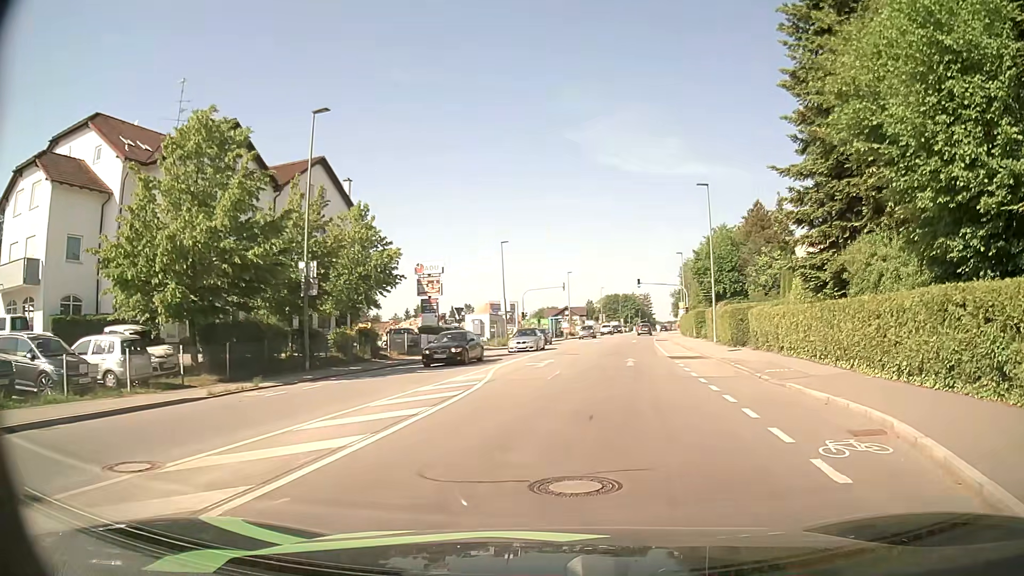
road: tertiary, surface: asphalt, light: Day
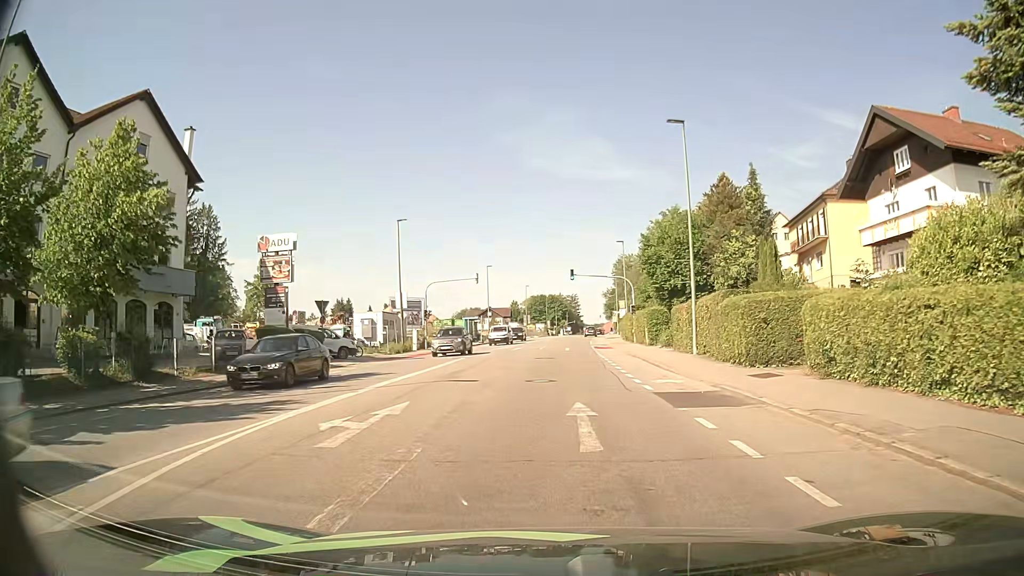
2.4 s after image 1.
(+1.0, +15.1) m; +5°
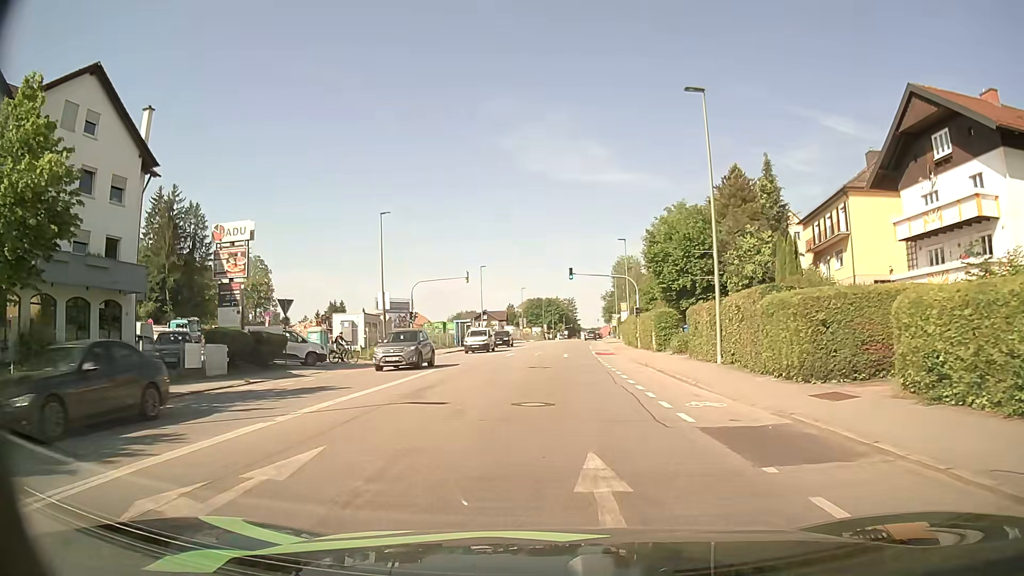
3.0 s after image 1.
(0.0, +4.7) m; +1°
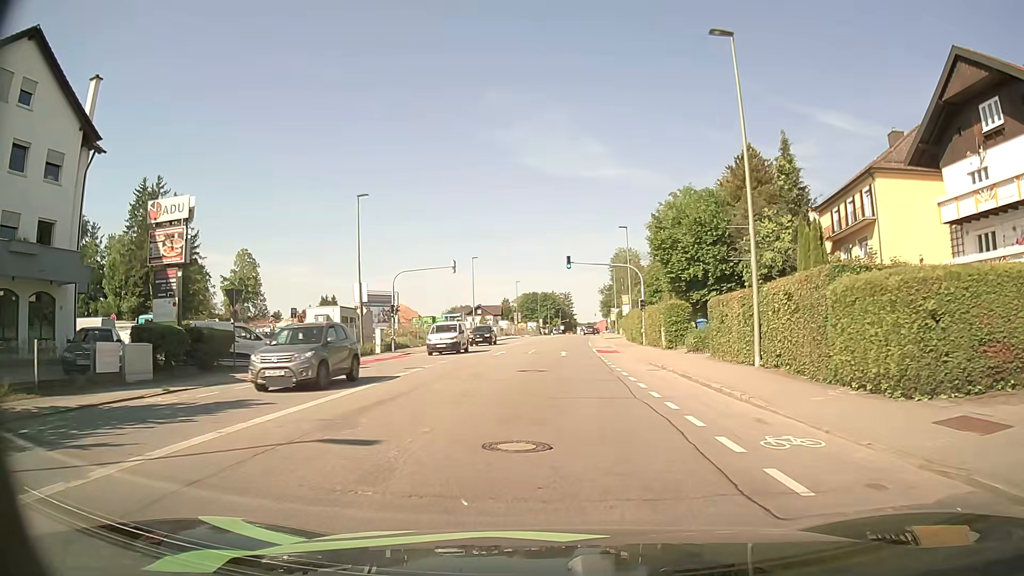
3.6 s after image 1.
(0.0, +5.0) m; 0°
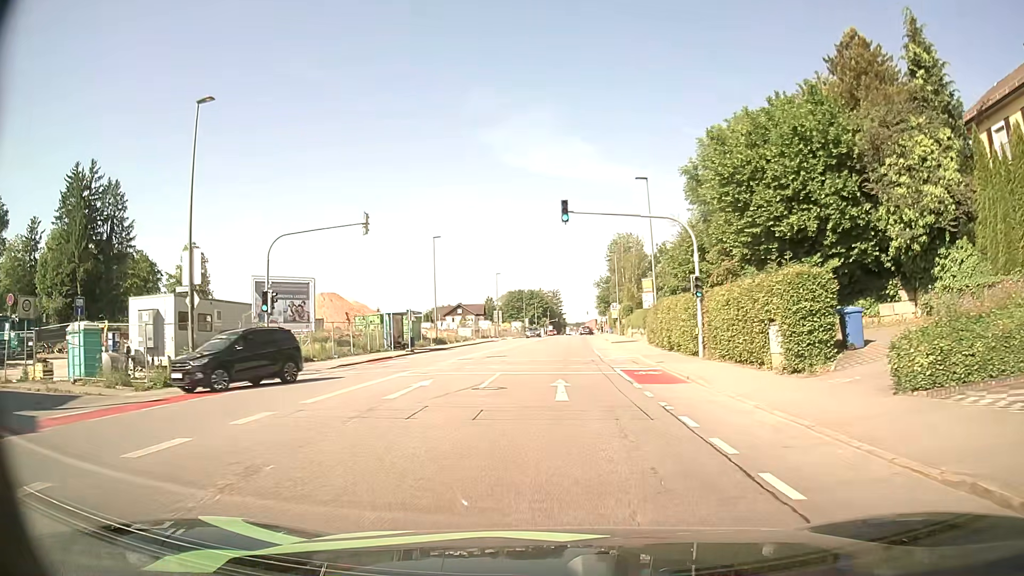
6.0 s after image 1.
(+0.2, +20.3) m; +1°
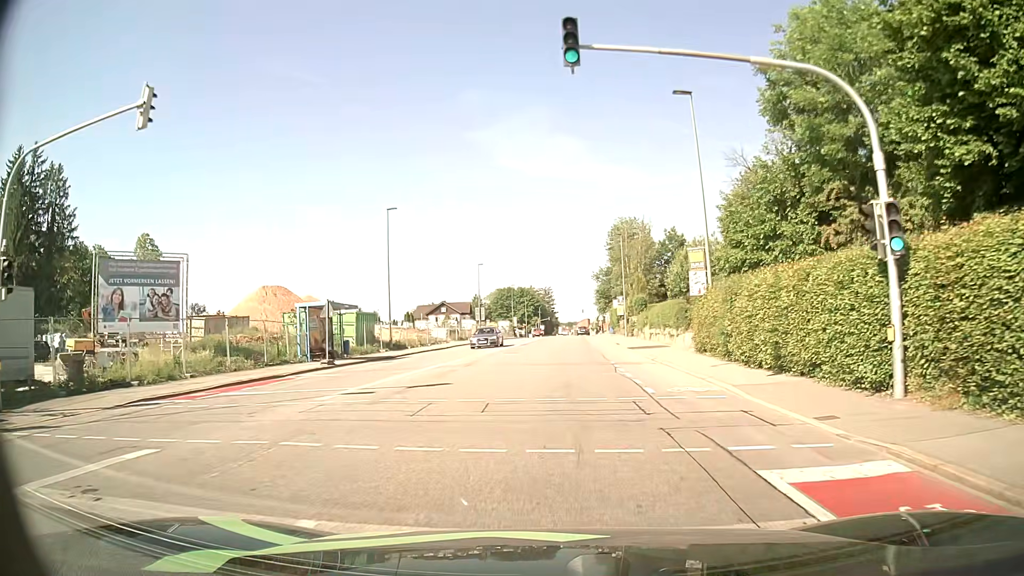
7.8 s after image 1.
(0.0, +15.7) m; 0°
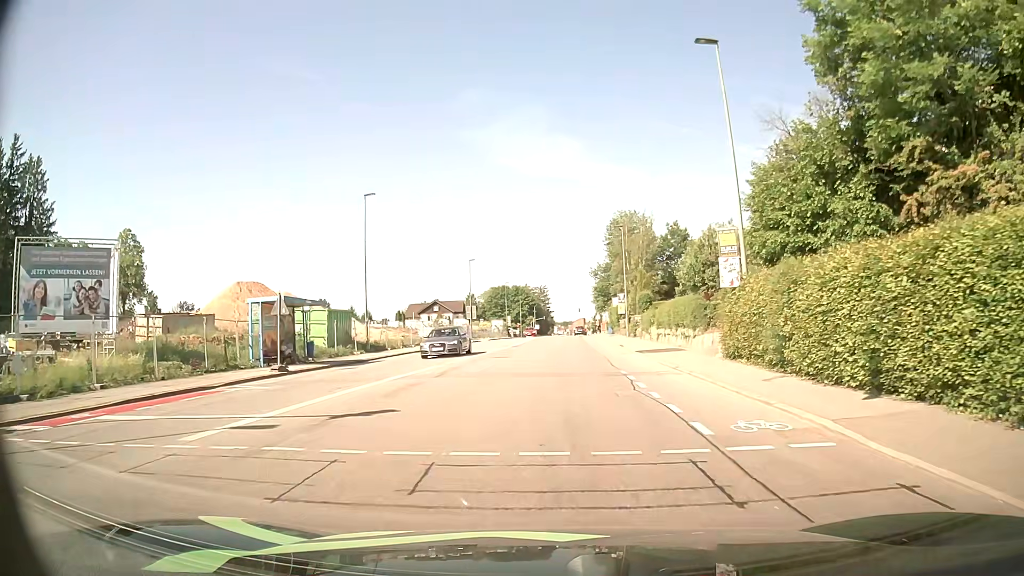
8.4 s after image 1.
(0.0, +5.1) m; +1°
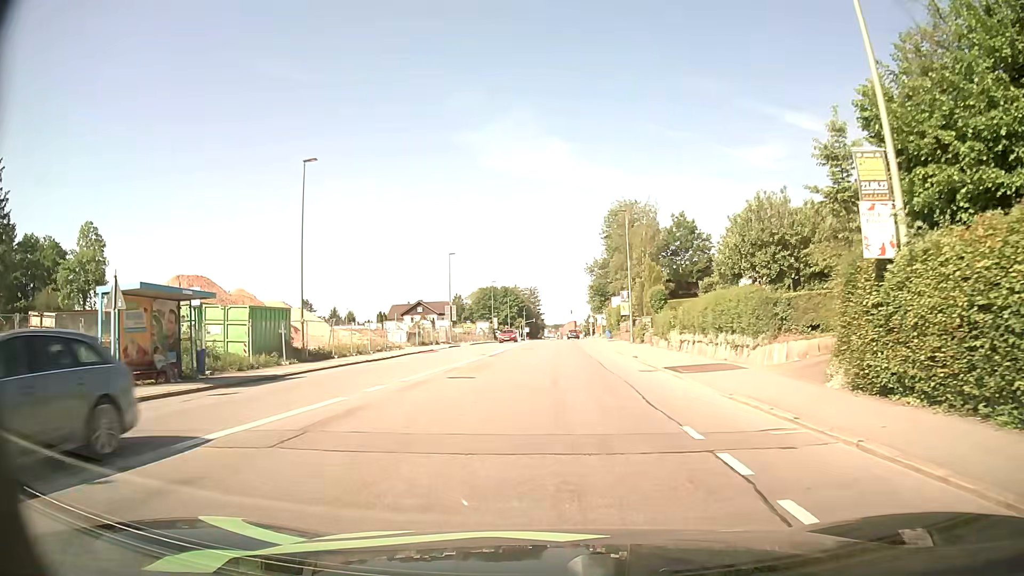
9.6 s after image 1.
(+0.1, +10.1) m; +1°
(0, +10) (+1, +20) (+2, +30) (+2, +40) (+3, +50) (+3, +60) (+3, +70) (+3, +80) (+4, +90) (+4, +100) m
